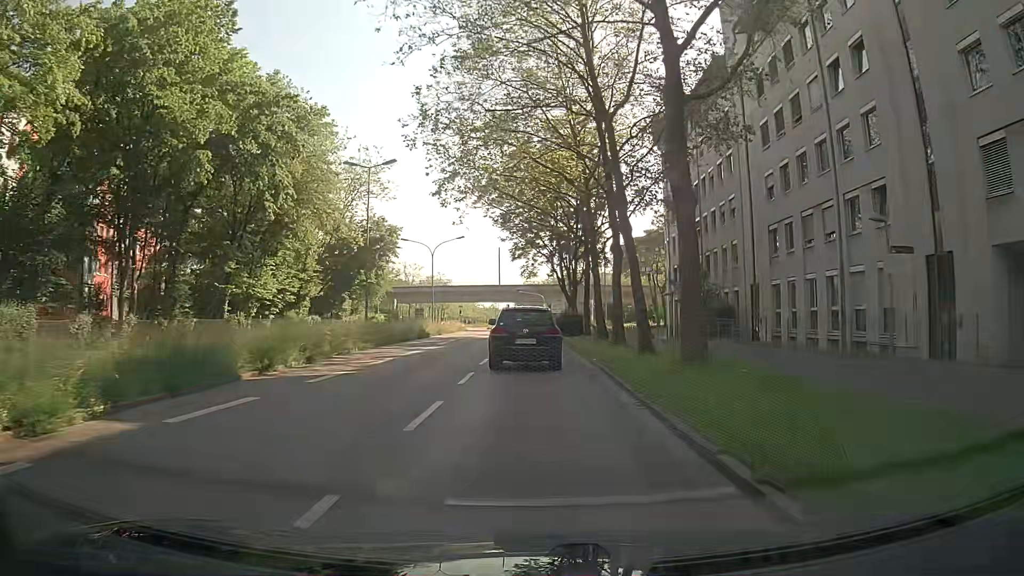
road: secondary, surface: asphalt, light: Day
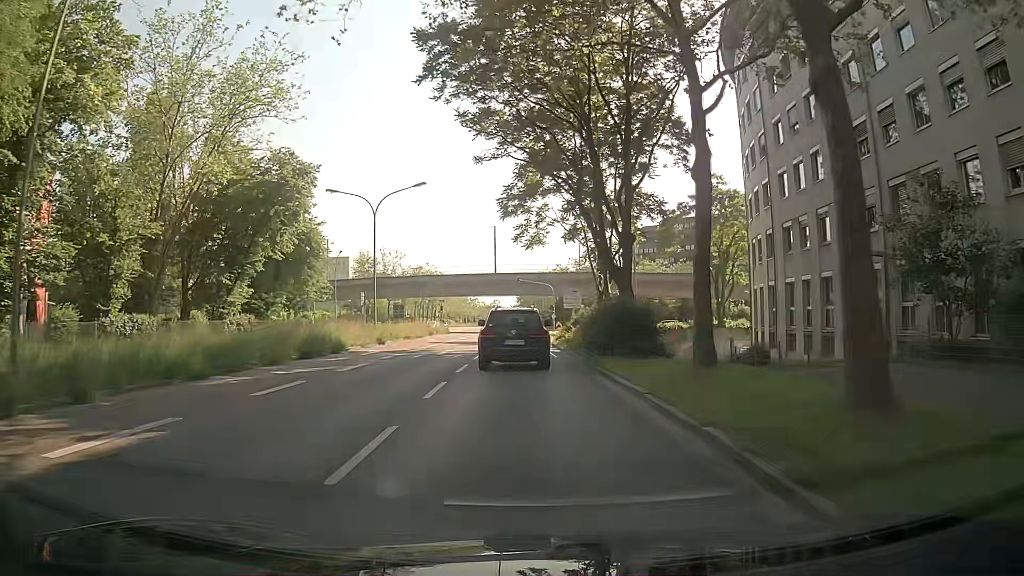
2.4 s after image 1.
(-0.1, +26.5) m; 0°
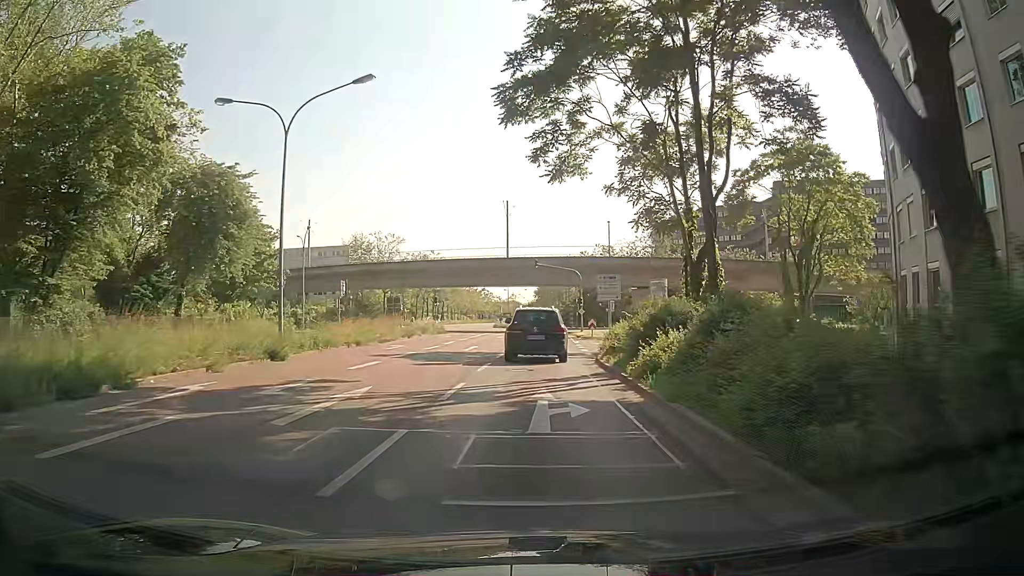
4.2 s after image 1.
(-0.5, +18.4) m; -3°
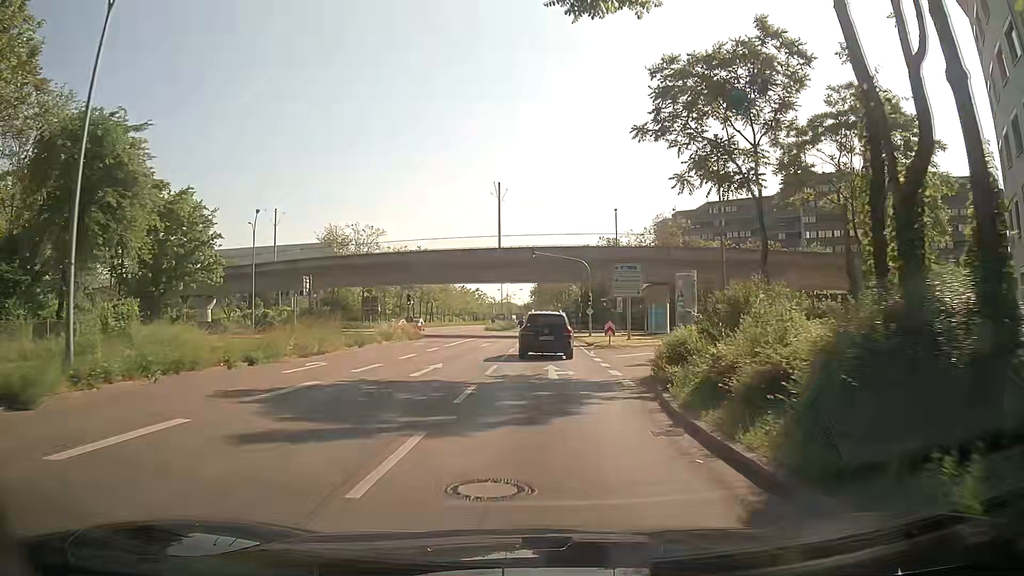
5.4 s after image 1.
(+0.1, +11.8) m; 0°
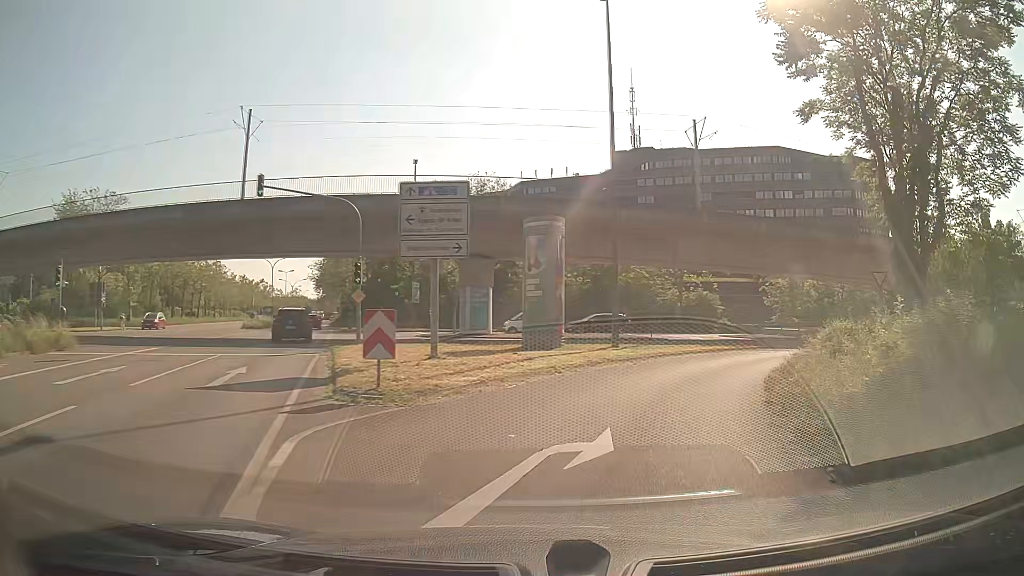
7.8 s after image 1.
(+2.8, +22.7) m; +18°
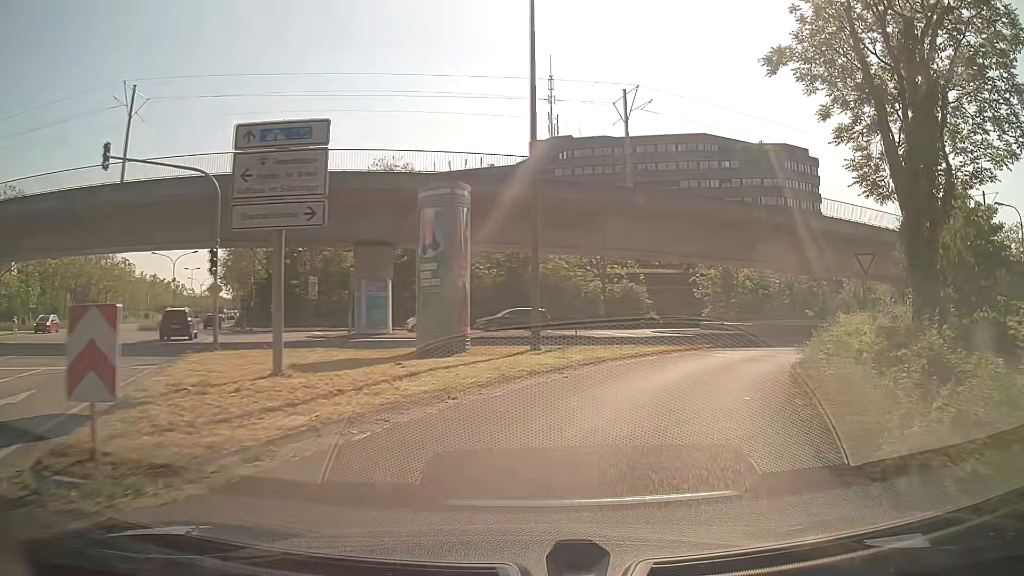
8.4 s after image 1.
(+0.3, +5.5) m; +8°
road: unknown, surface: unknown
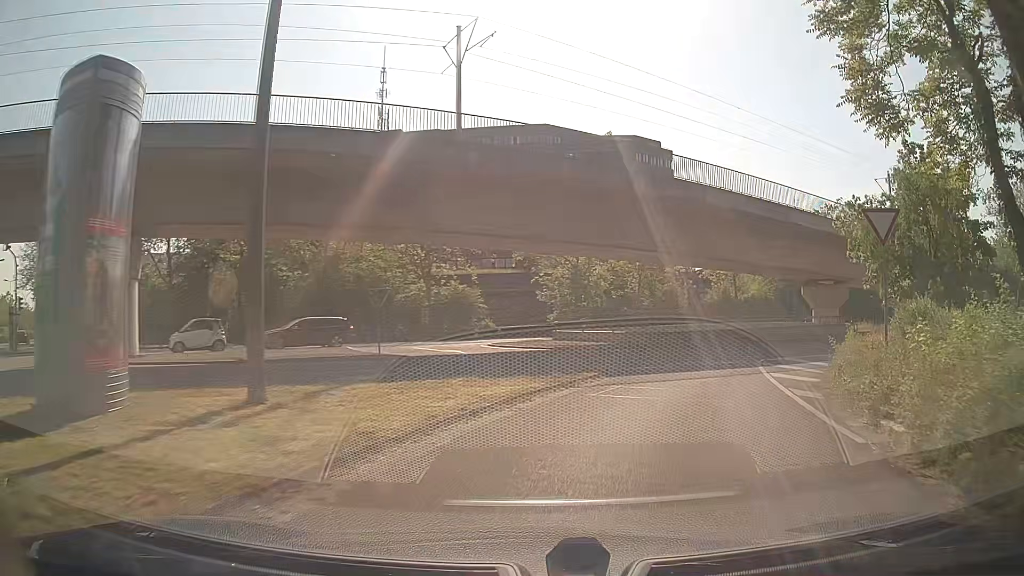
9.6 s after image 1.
(+1.1, +10.4) m; +13°
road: secondary_link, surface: asphalt
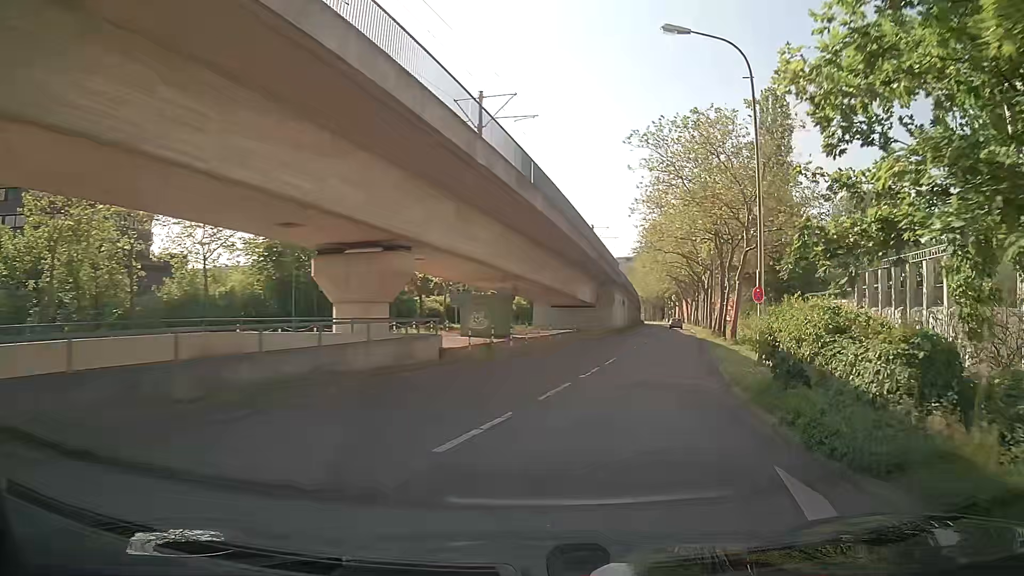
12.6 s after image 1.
(+8.1, +23.3) m; +42°
